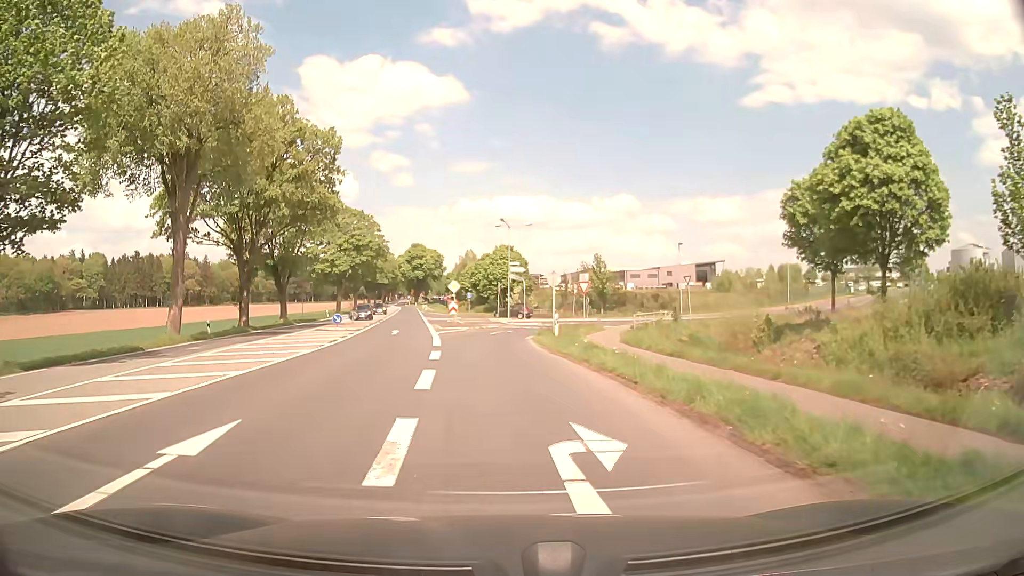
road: primary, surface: asphalt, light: Day
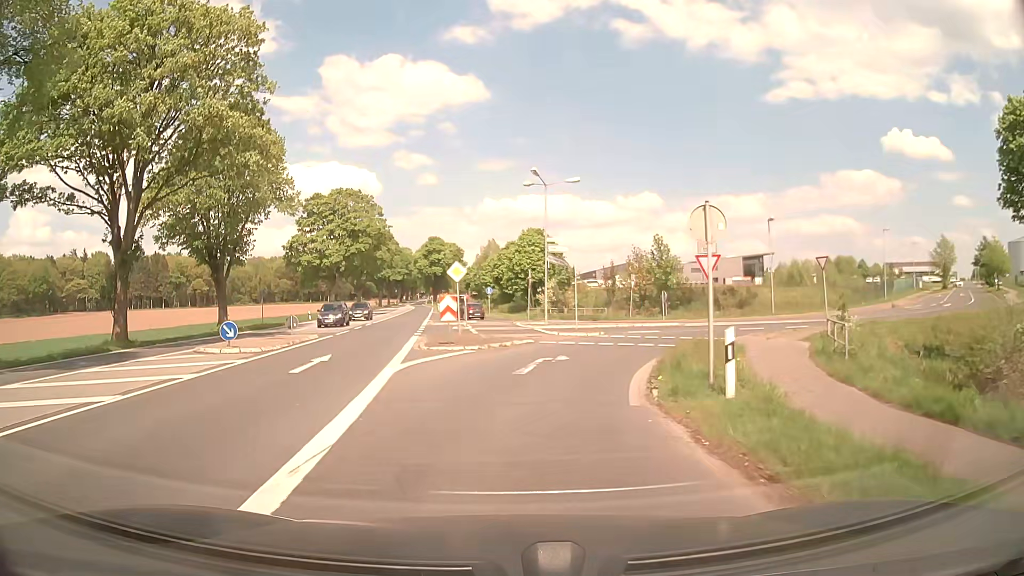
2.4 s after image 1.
(-0.5, +19.1) m; -3°
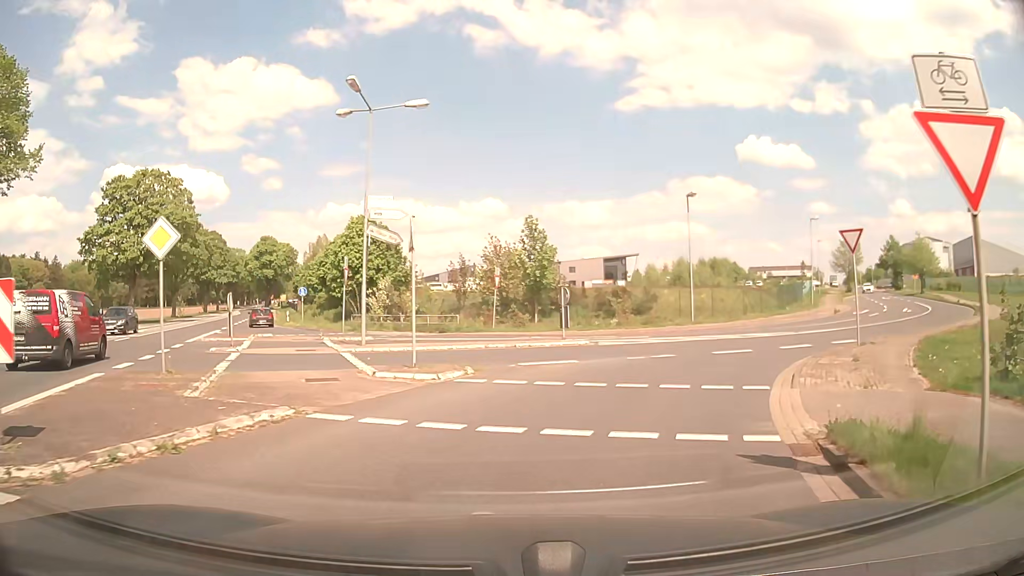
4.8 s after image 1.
(+1.2, +15.3) m; +12°
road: residential
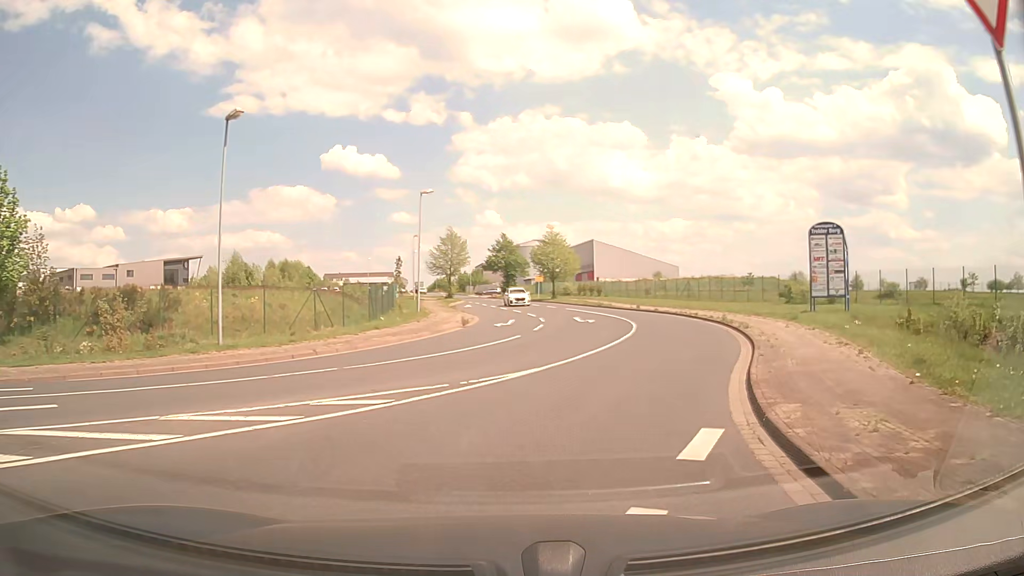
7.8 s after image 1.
(+5.6, +17.4) m; +37°
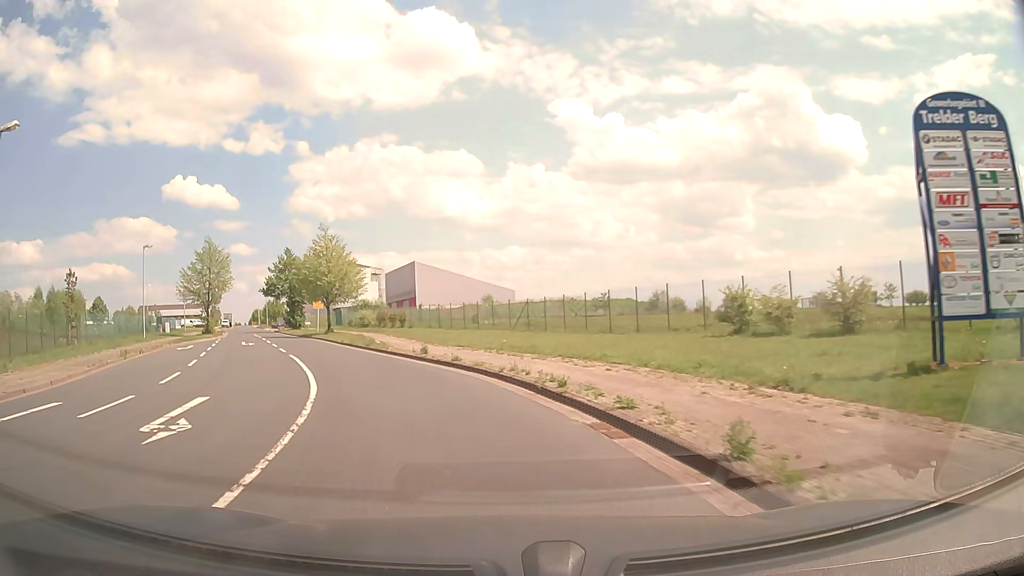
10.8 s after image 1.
(+6.1, +23.8) m; +15°
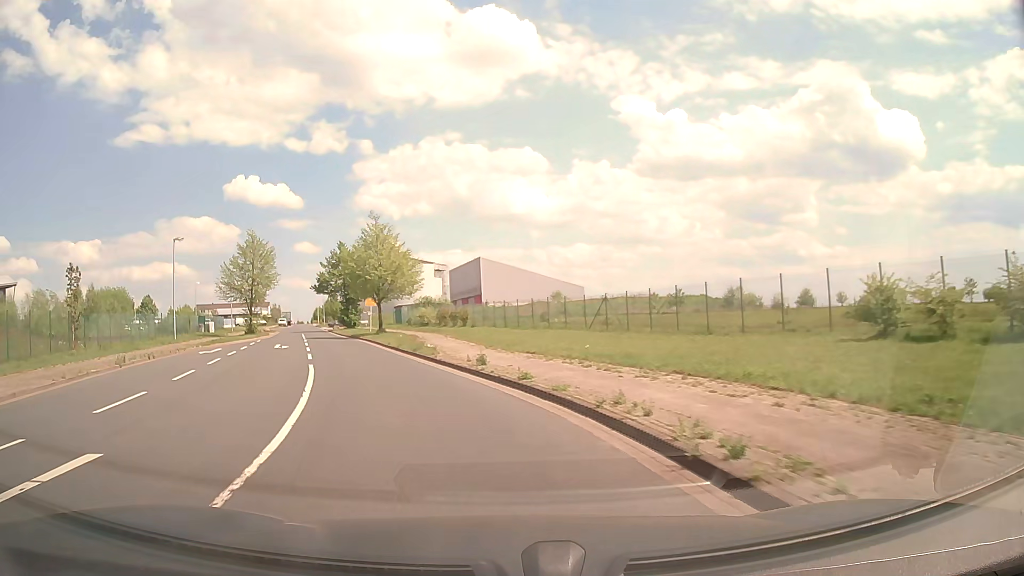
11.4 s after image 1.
(-0.3, +5.7) m; -5°
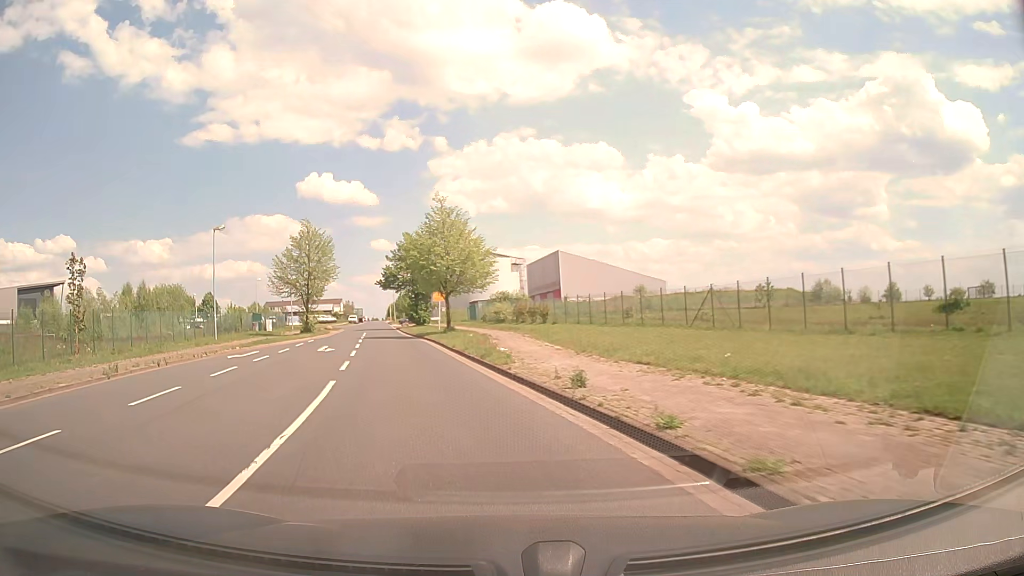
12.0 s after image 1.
(-0.4, +5.9) m; -8°
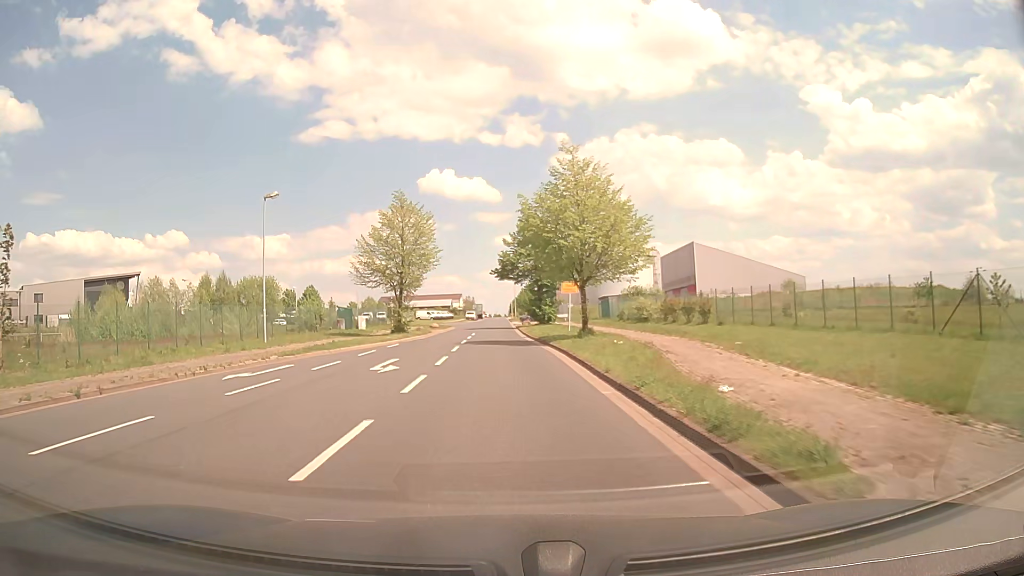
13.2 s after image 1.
(-1.2, +12.0) m; -11°
(0, +10) (0, +20) (0, +30) (0, +40) (0, +50) (0, +60) (0, +70) (0, +80) (-1, +90) (-4, +99) m
